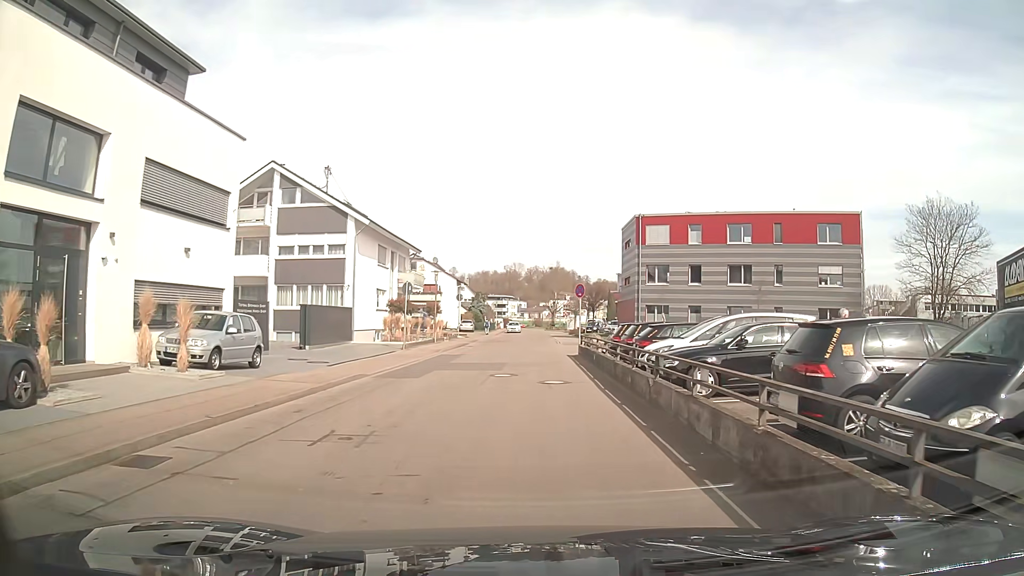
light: Day
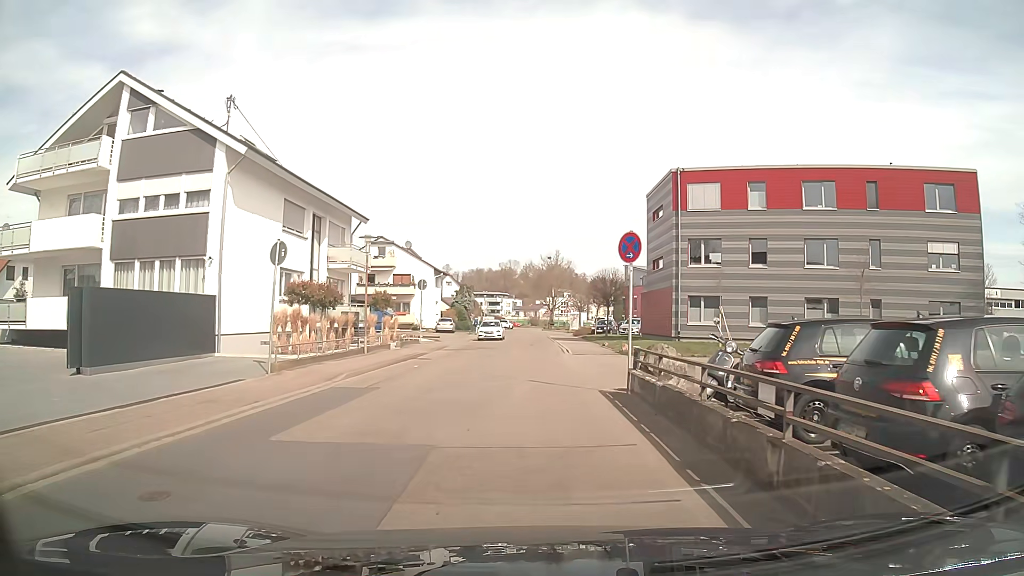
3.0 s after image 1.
(-0.2, +15.9) m; -1°
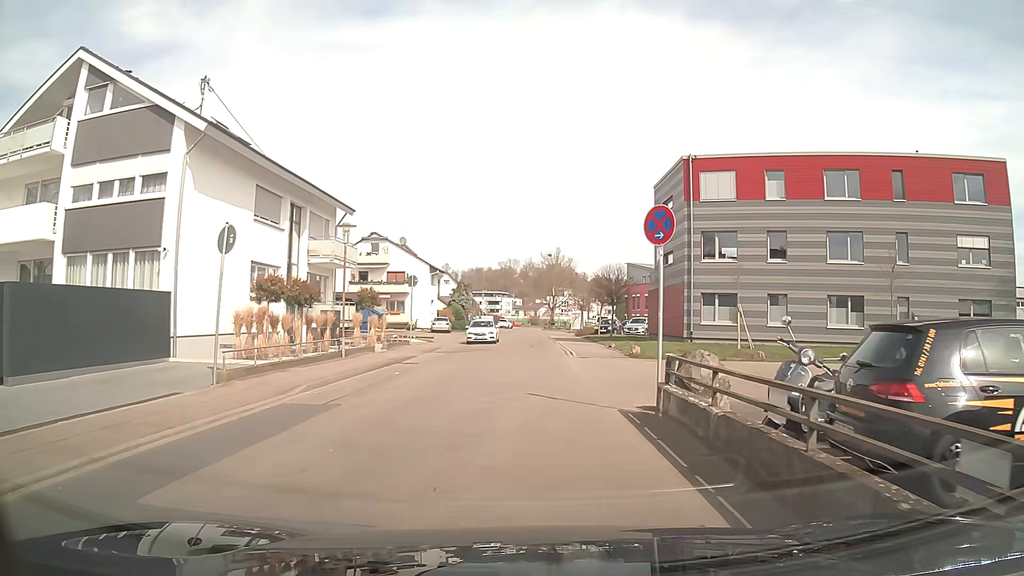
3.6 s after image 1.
(0.0, +2.9) m; 0°
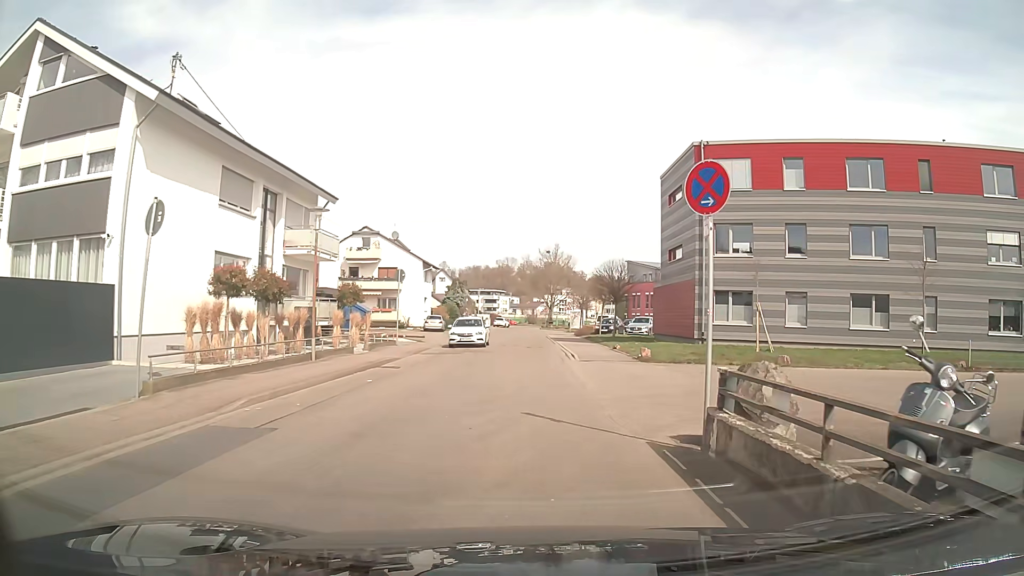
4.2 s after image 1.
(0.0, +2.8) m; 0°
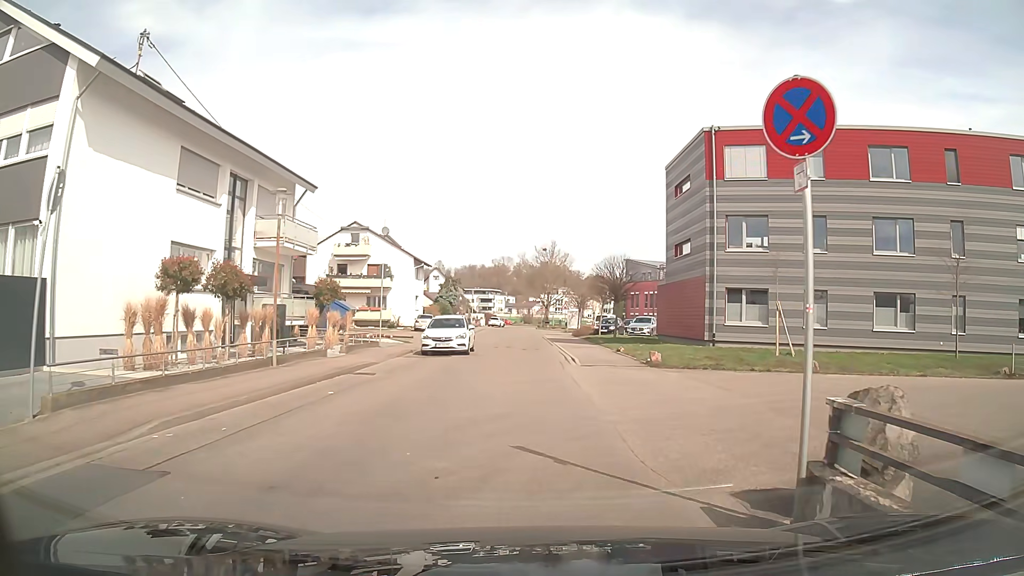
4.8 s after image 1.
(0.0, +2.7) m; +1°
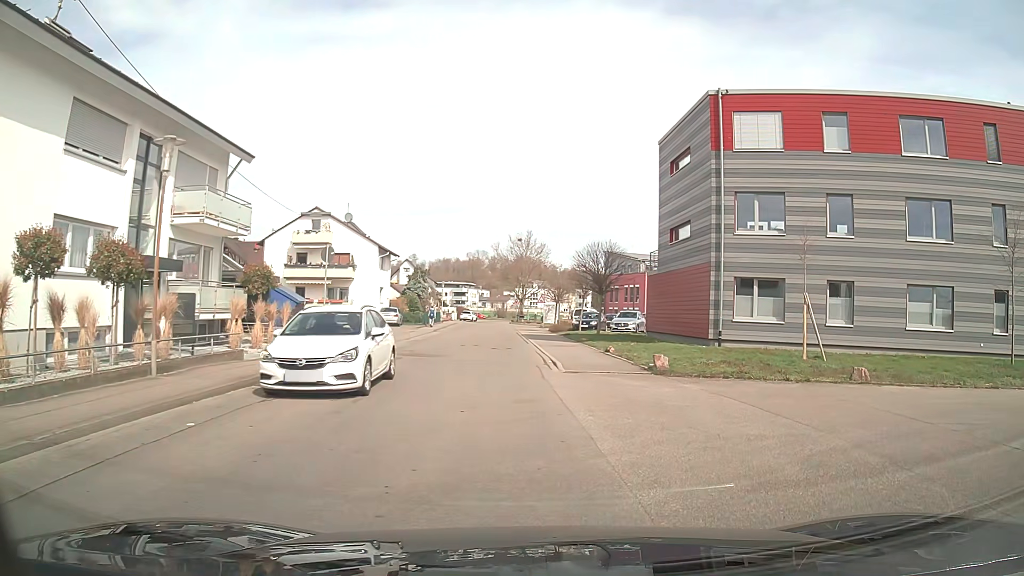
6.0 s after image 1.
(0.0, +4.5) m; +2°
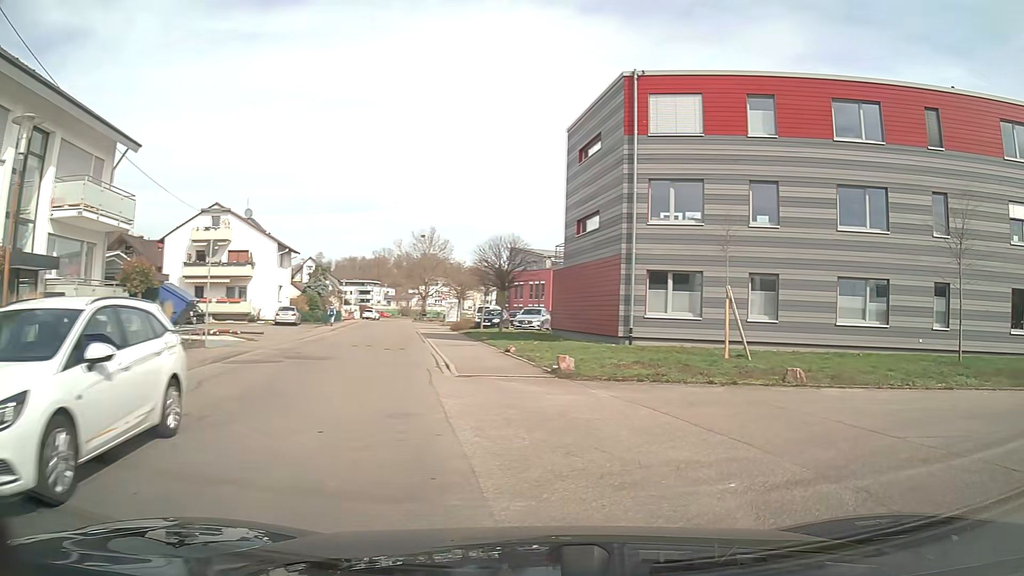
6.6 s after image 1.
(+0.1, +1.7) m; +8°
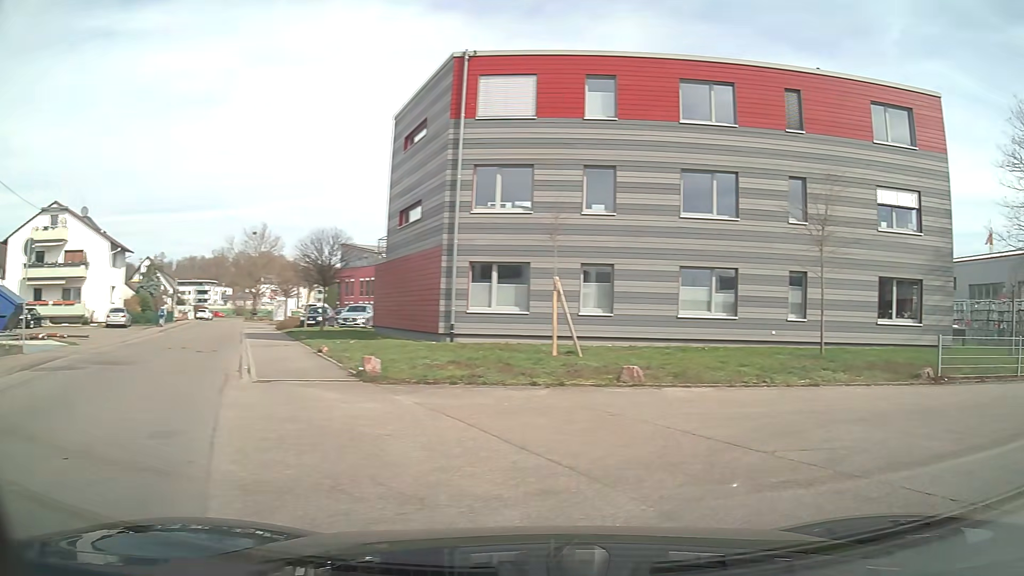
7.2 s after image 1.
(+0.2, +1.6) m; +13°
